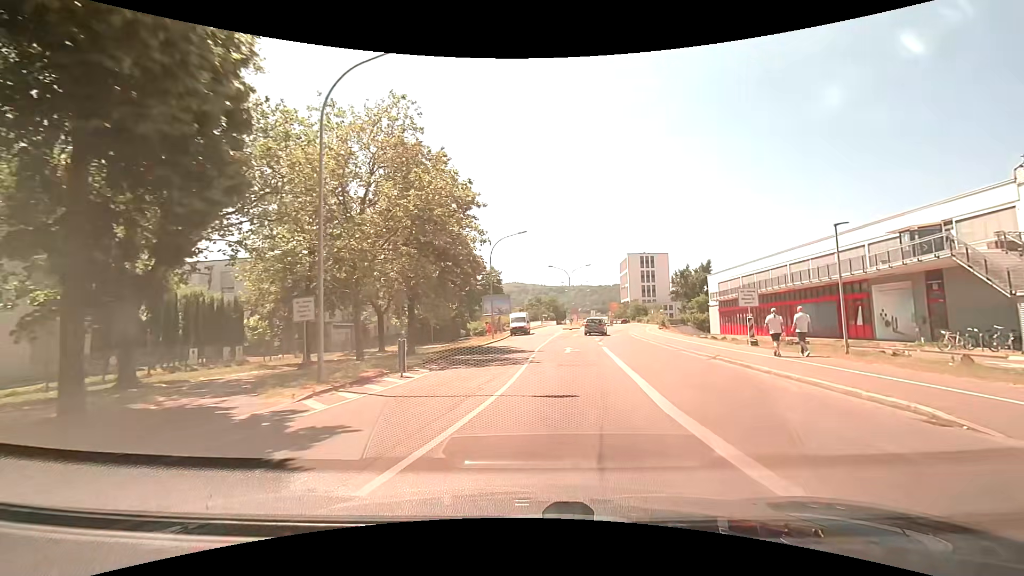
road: tertiary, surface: asphalt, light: Day
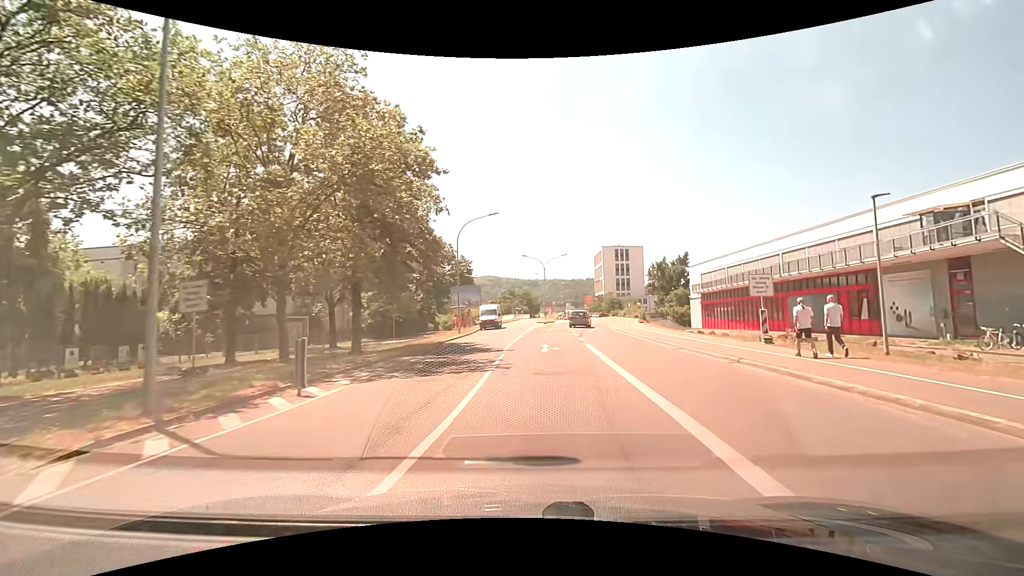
(+0.1, +5.1) m; +2°
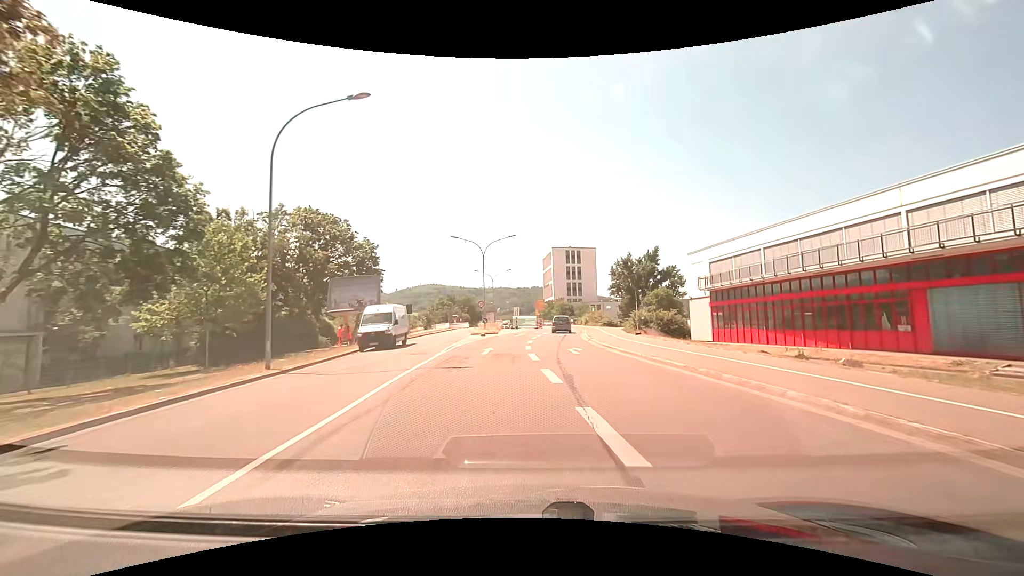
(+1.3, +22.9) m; +7°
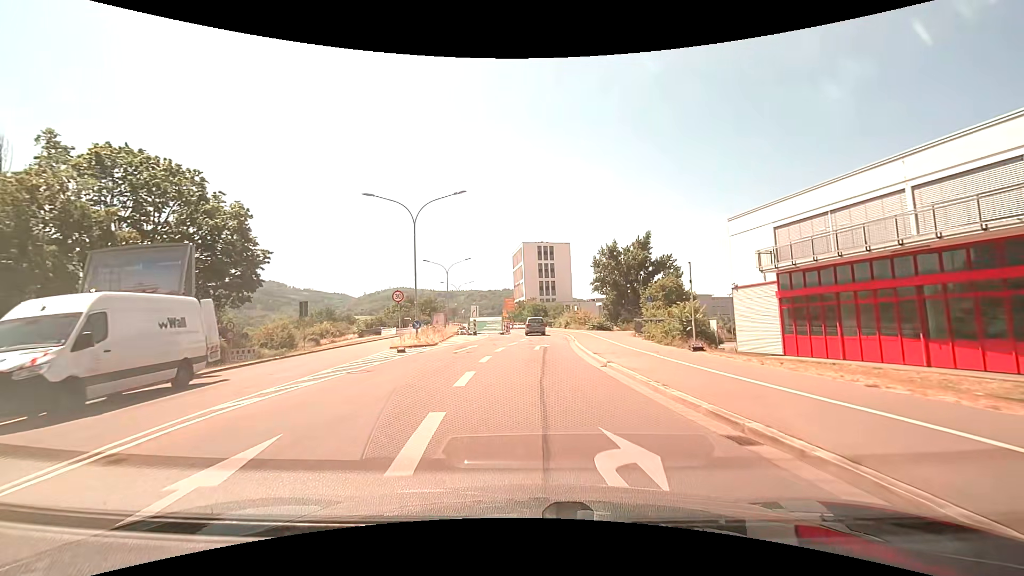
(+0.8, +18.1) m; +3°
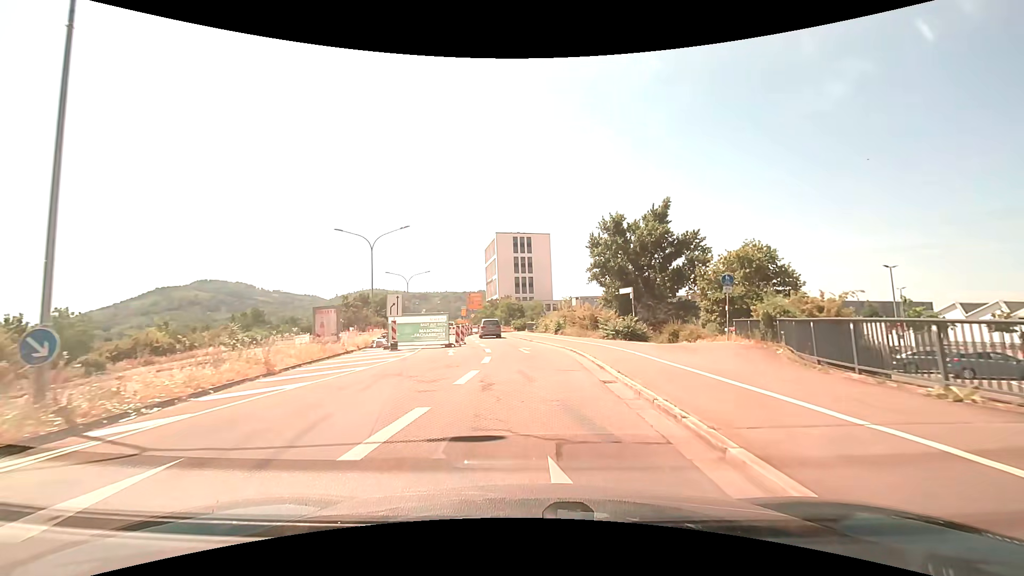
(+0.4, +23.2) m; +2°
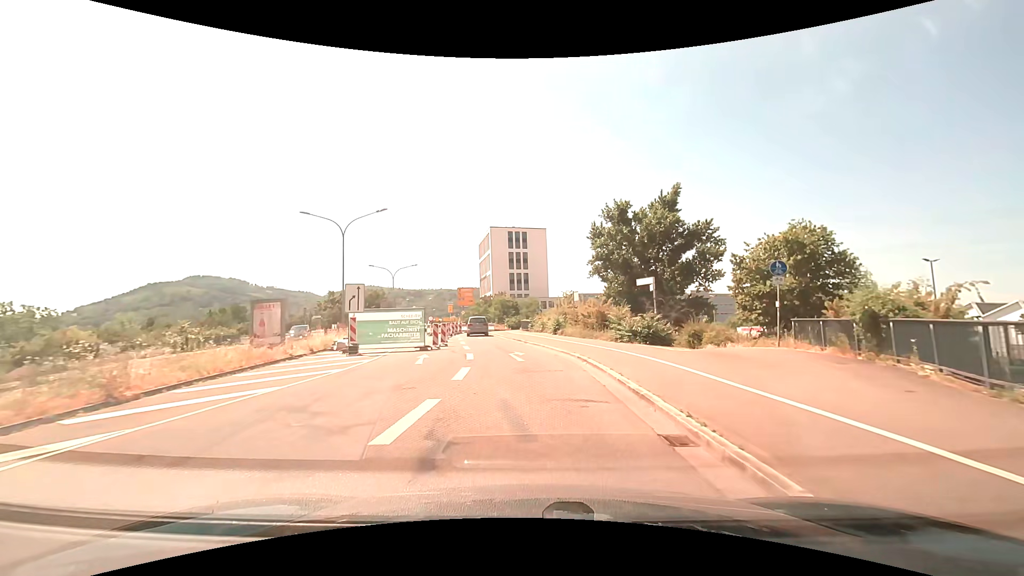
(0.0, +5.5) m; +1°
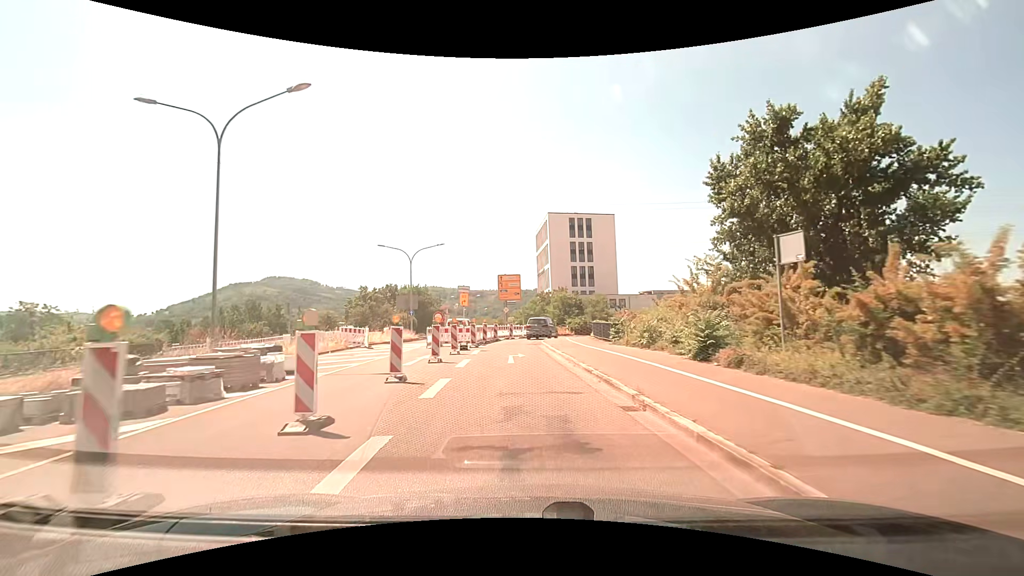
(-0.5, +20.9) m; -6°
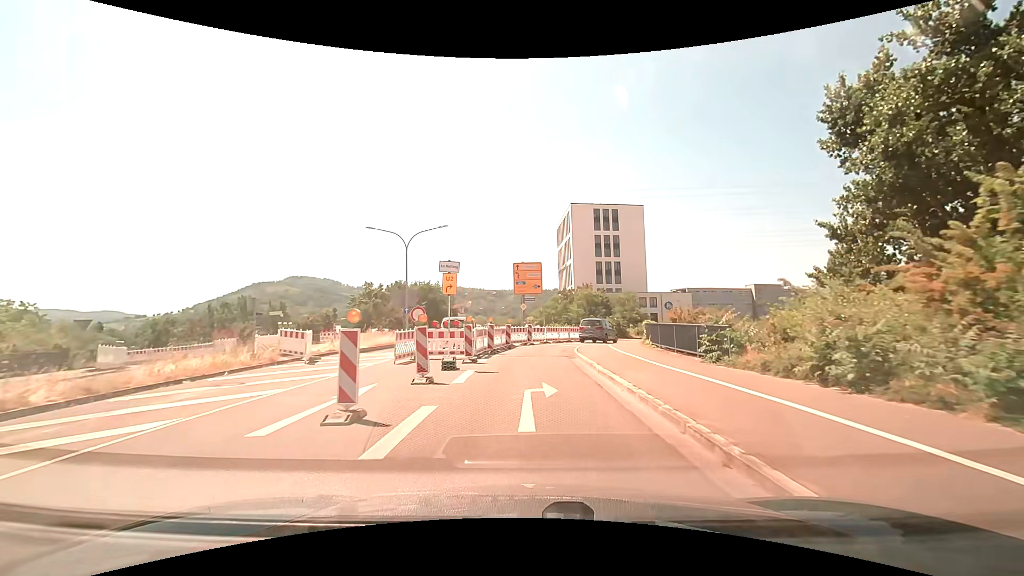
(-0.3, +10.0) m; -2°
(0, +10) (0, +20) (+1, +30) (+5, +39) (+10, +48) (+18, +54) (+26, +59) (+36, +62) (+46, +65) (+55, +67) m
